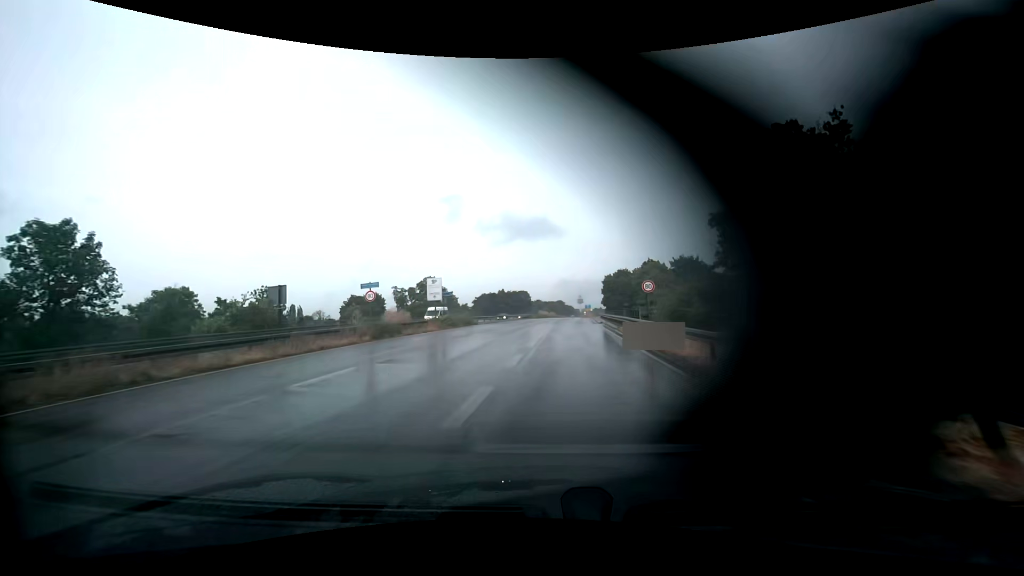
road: trunk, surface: asphalt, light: Day
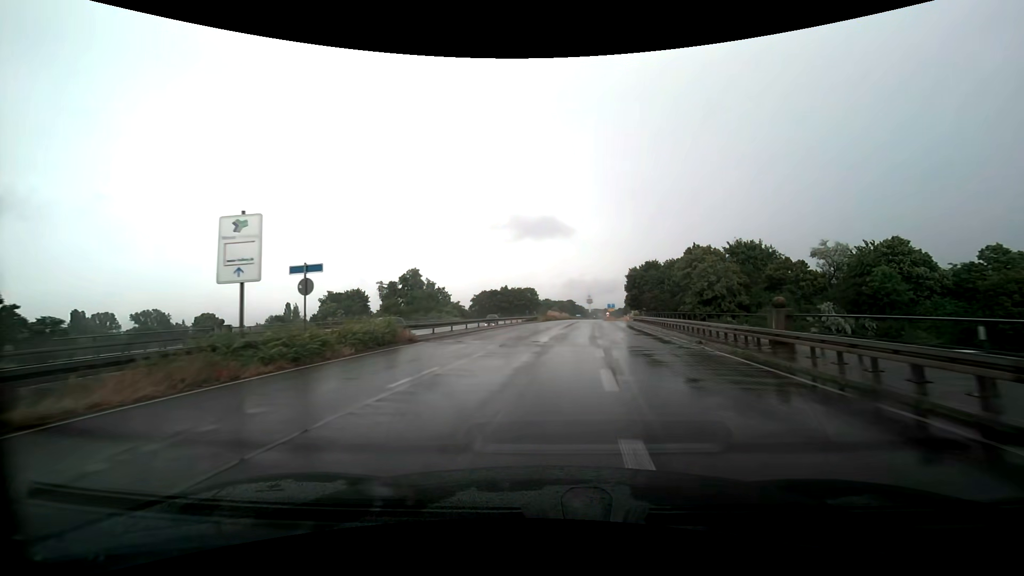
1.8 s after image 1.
(-0.6, +27.3) m; -1°
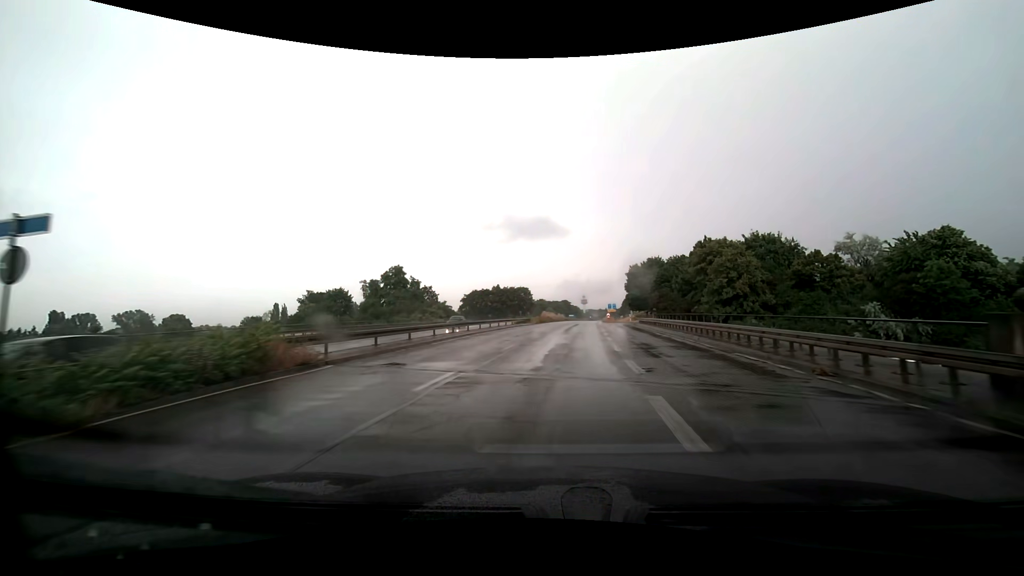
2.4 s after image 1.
(0.0, +9.4) m; +1°
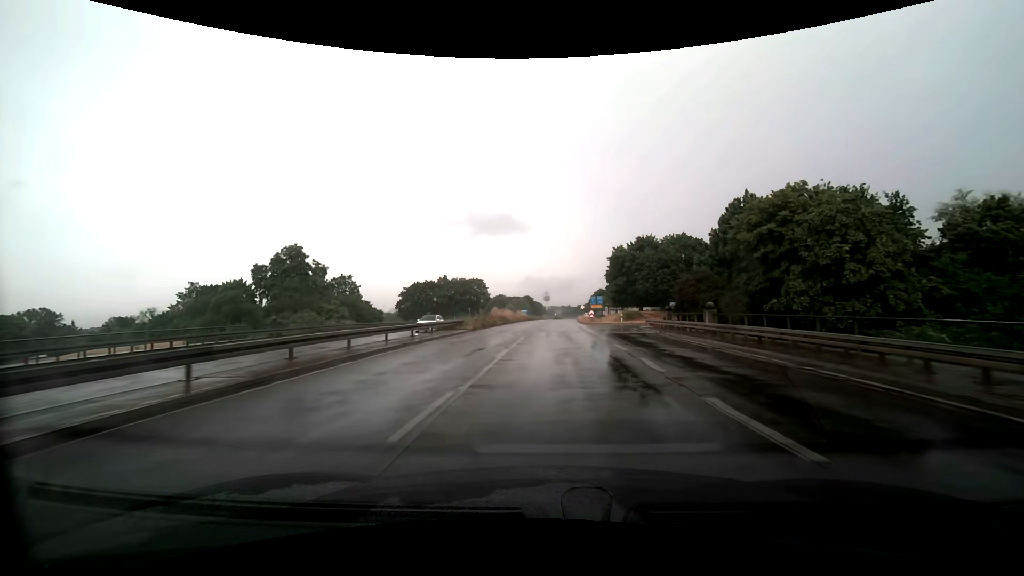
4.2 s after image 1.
(+1.0, +30.2) m; +4°
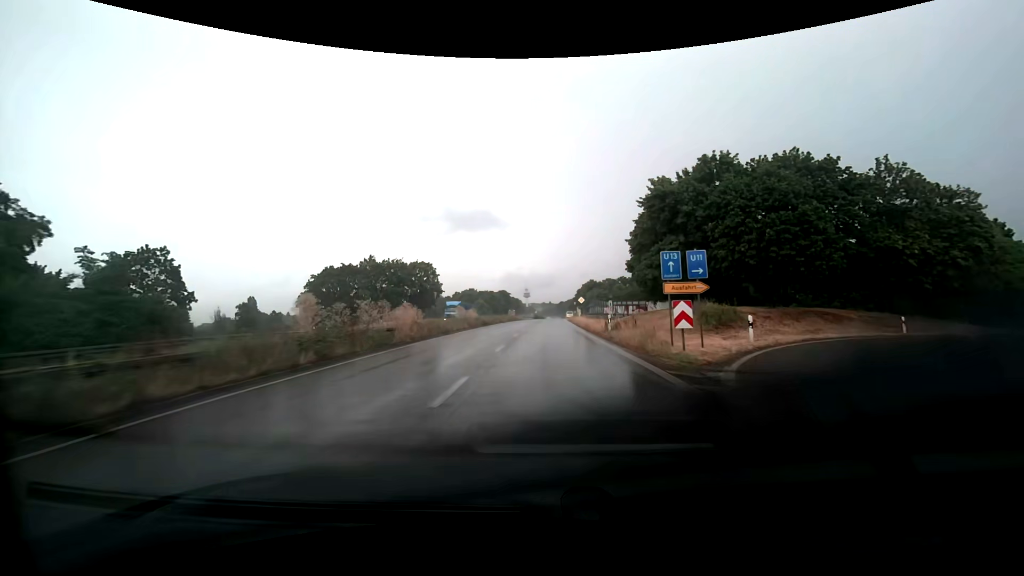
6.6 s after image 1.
(+0.7, +43.2) m; +2°
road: trunk_link
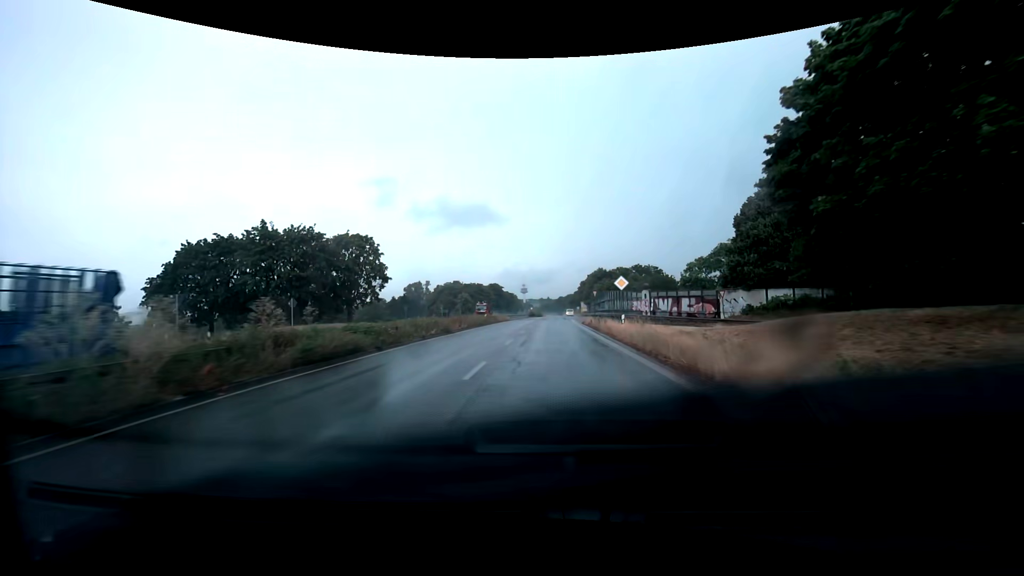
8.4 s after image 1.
(+0.1, +33.4) m; 0°
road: trunk
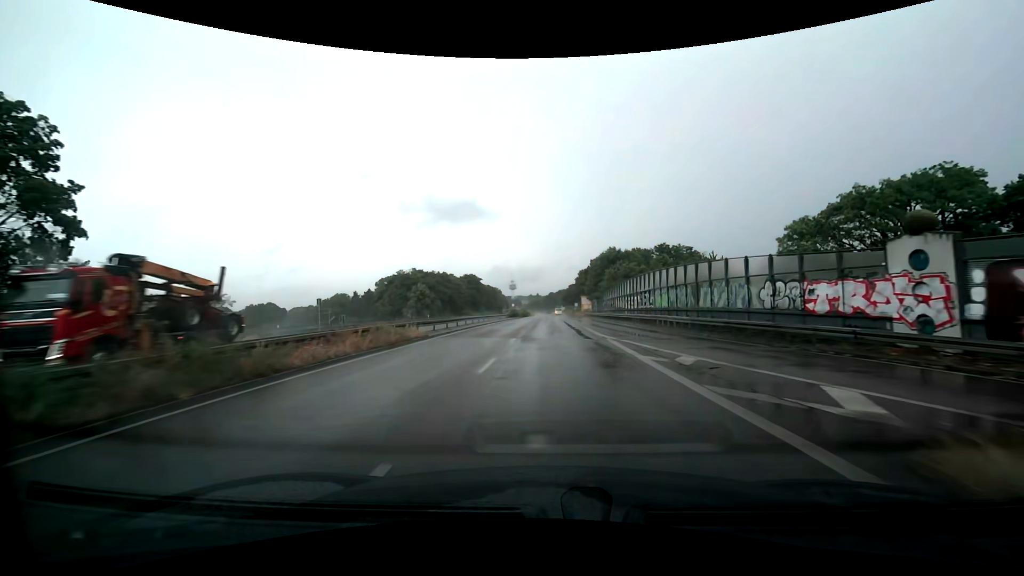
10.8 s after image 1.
(+0.3, +43.7) m; +1°
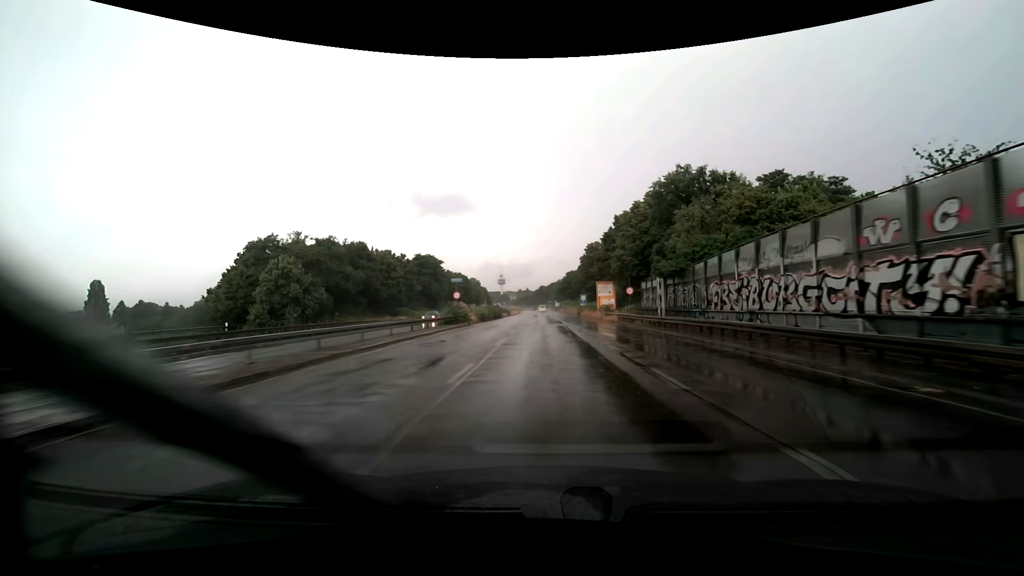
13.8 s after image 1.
(+0.7, +55.1) m; +1°
(0, +10) (0, +20) (0, +30) (0, +40) (+1, +50) (+1, +60) (+2, +70) (+2, +80) (+3, +90) (+3, +100) m
